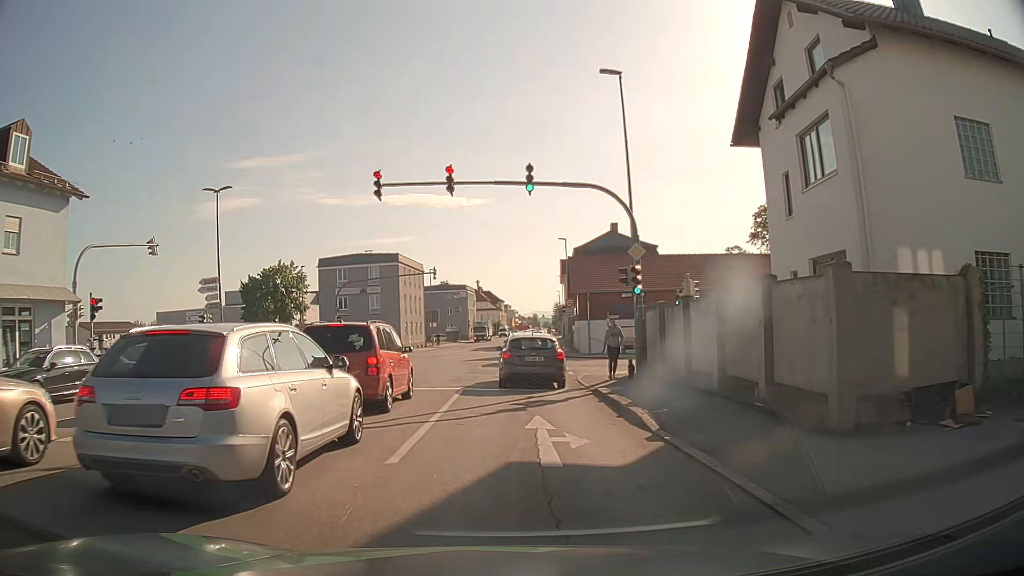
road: tertiary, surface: asphalt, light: Day
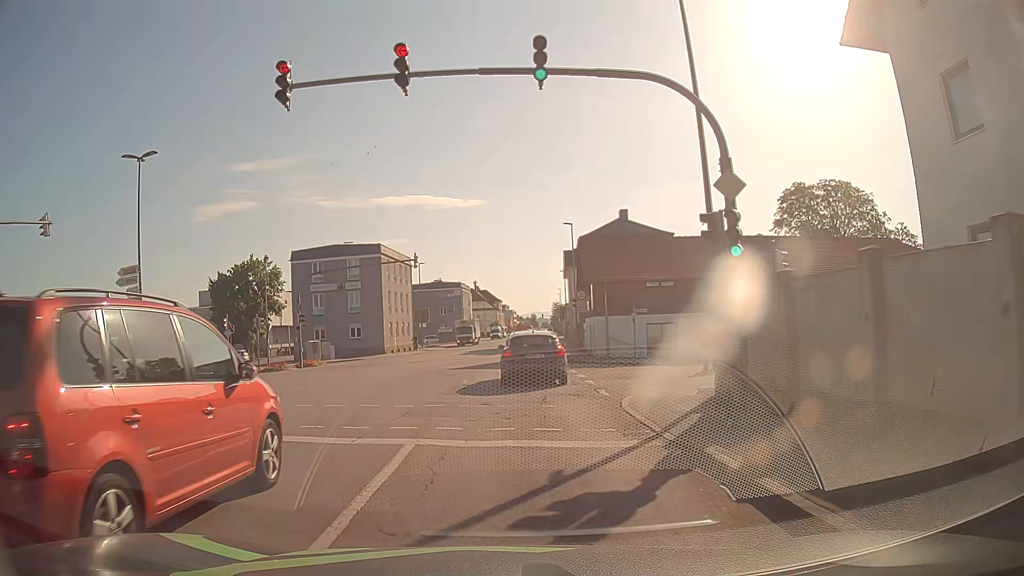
(0.0, +8.7) m; 0°
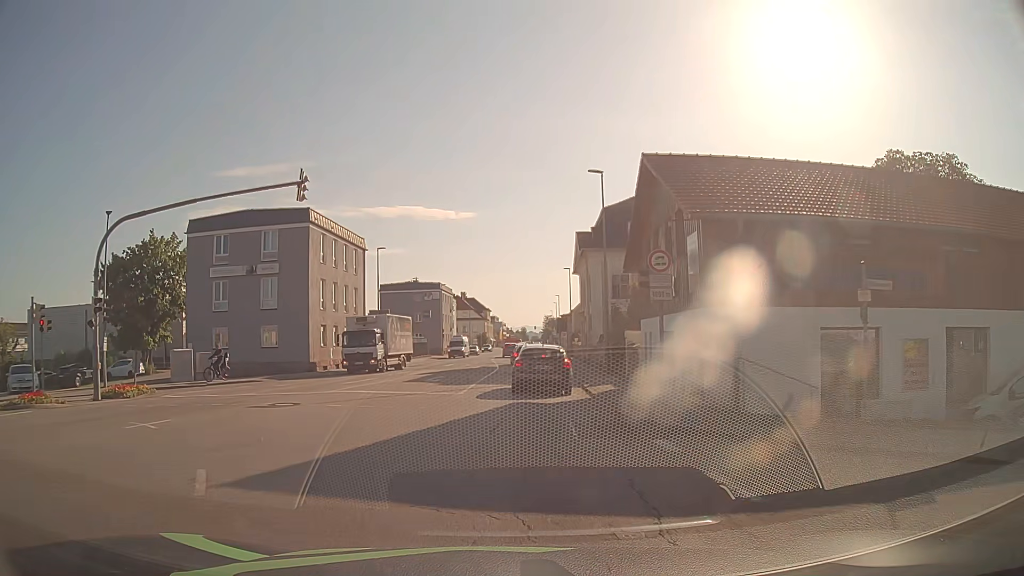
(0.0, +21.3) m; +2°
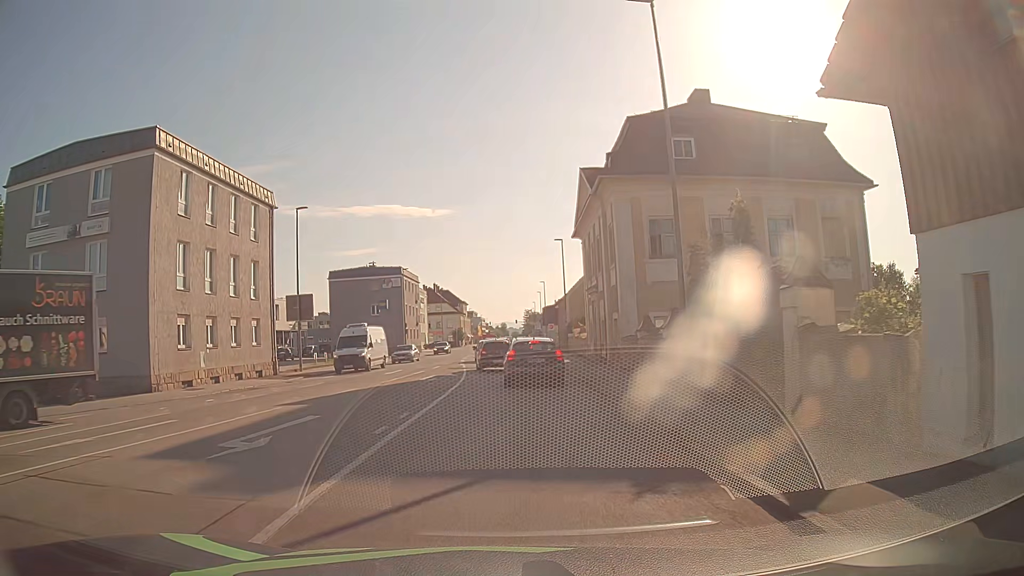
(0.0, +17.8) m; 0°
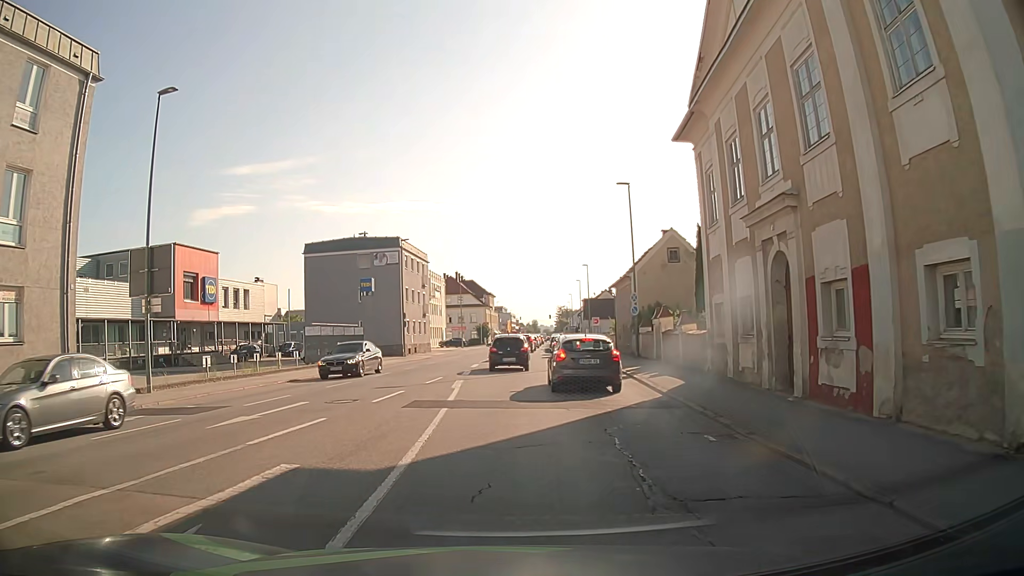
(0.0, +21.3) m; -2°
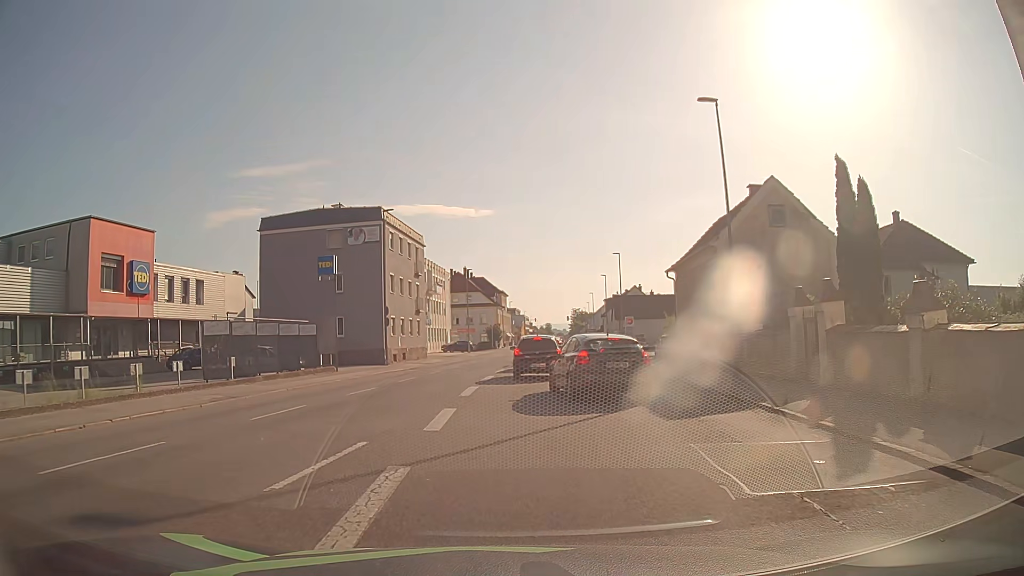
(0.0, +14.8) m; +1°
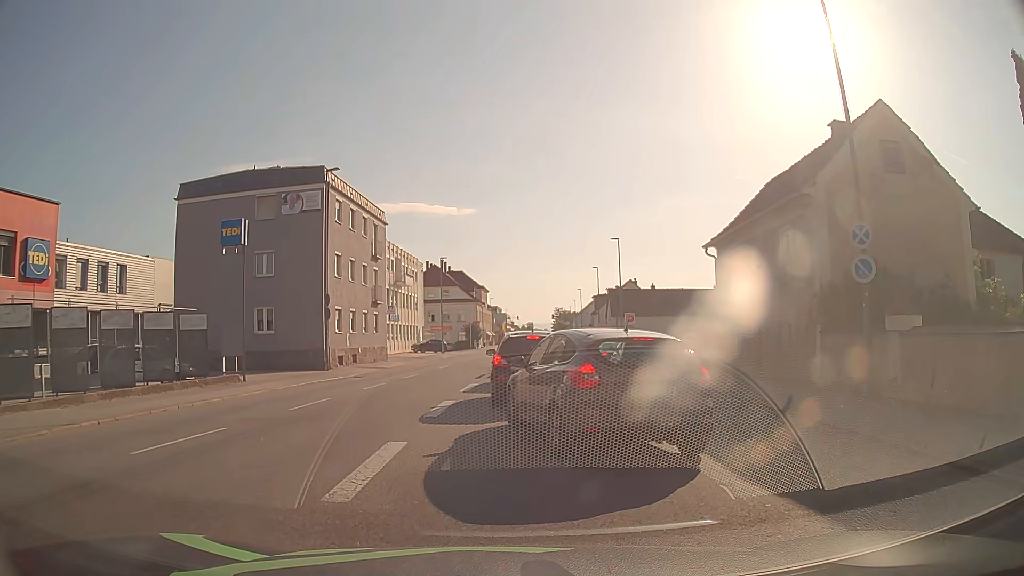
(0.0, +10.3) m; 0°
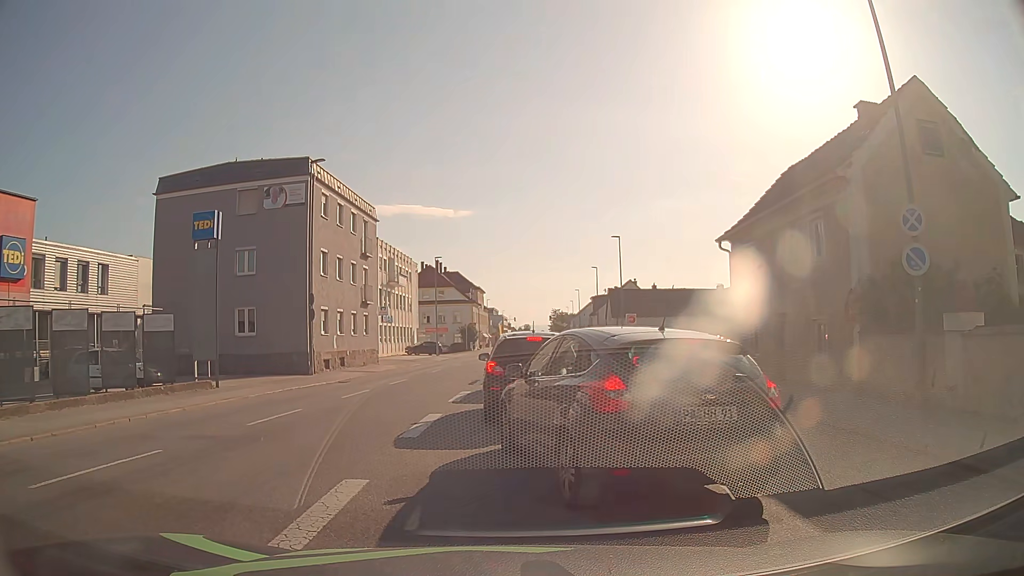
(0.0, +2.1) m; +1°
(0, +10) (0, +20) (0, +30) (0, +40) (+1, +50) (+1, +60) (+1, +70) (+2, +80) (+2, +90) (+2, +100) m
